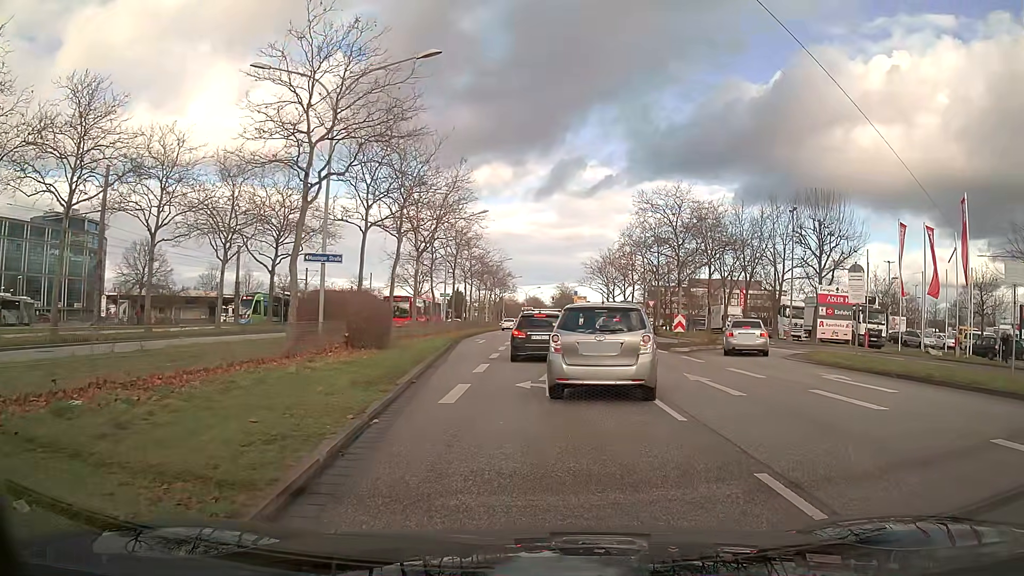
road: primary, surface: asphalt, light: Day
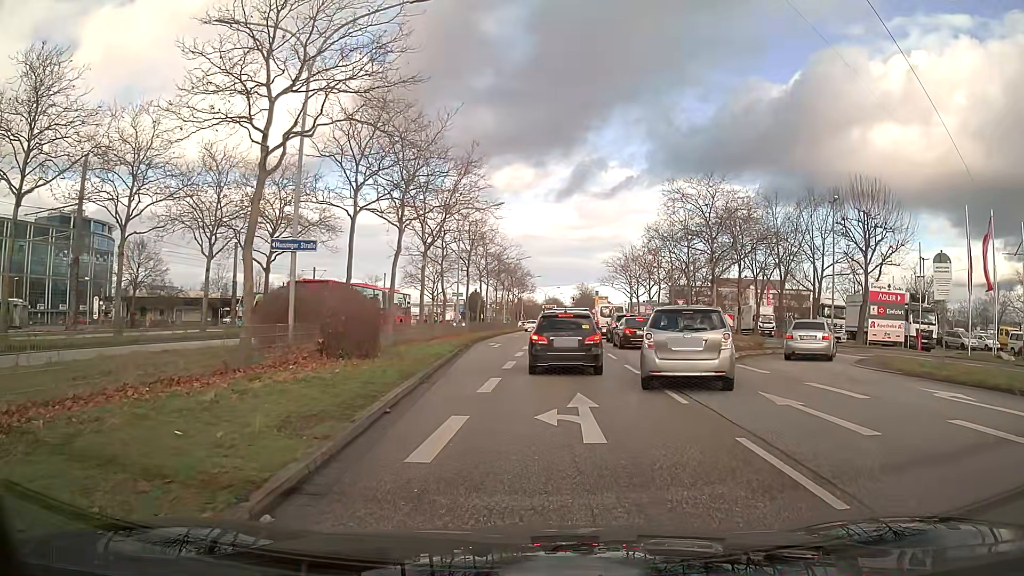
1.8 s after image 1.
(-0.1, +4.4) m; -2°
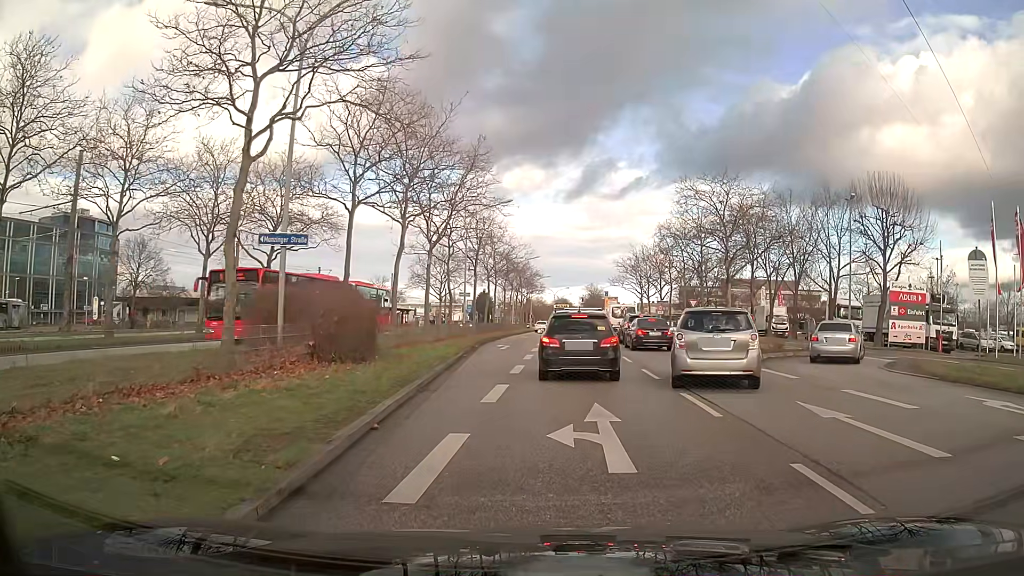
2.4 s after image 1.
(0.0, +1.4) m; -1°
(0, +10) (-1, +20) (-1, +30) (-1, +40) (0, +50) (0, +60) (+1, +70) (+1, +80) (+2, +90) (+3, +100) m
